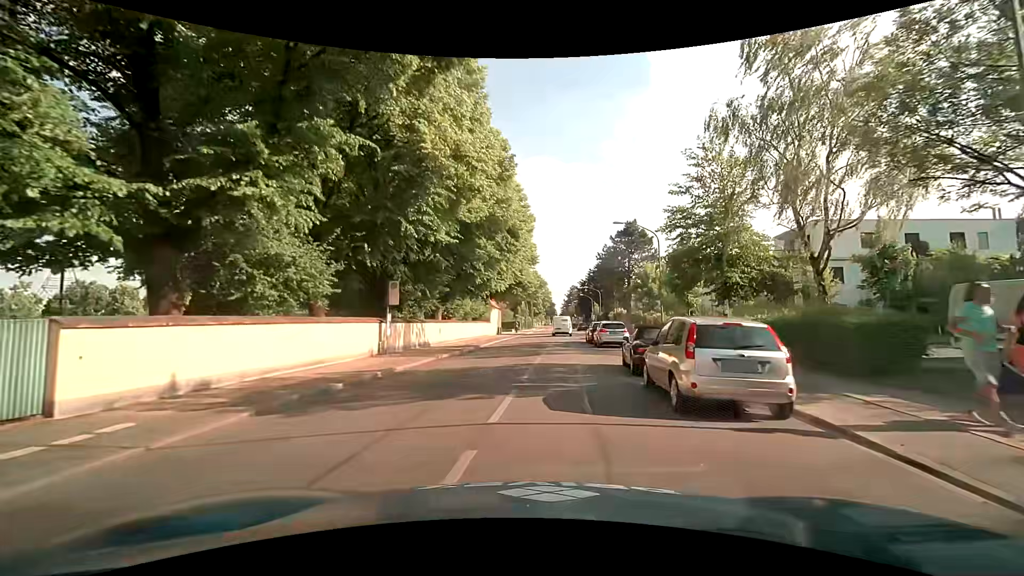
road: secondary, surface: asphalt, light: Day
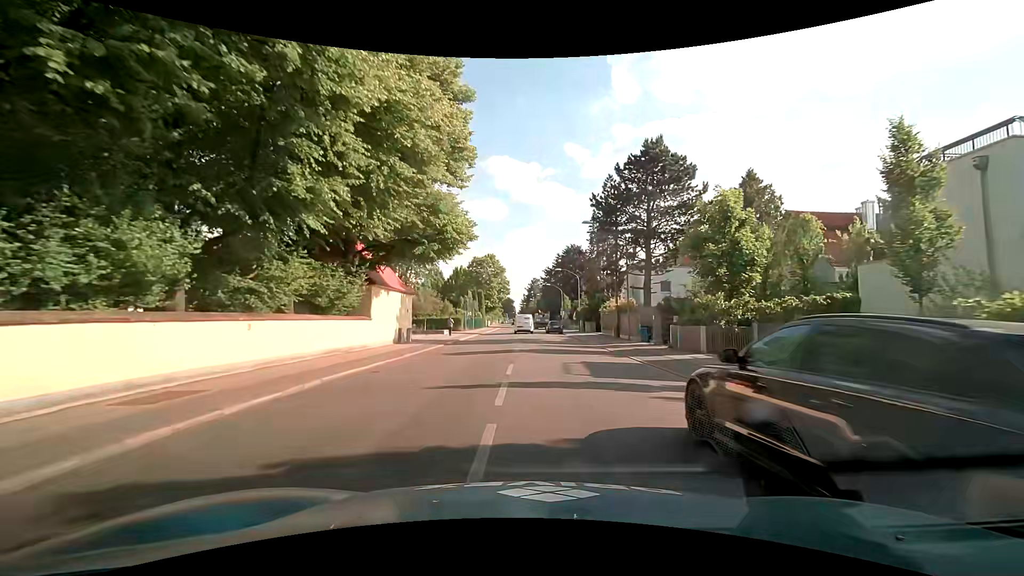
(+1.5, +30.5) m; +6°
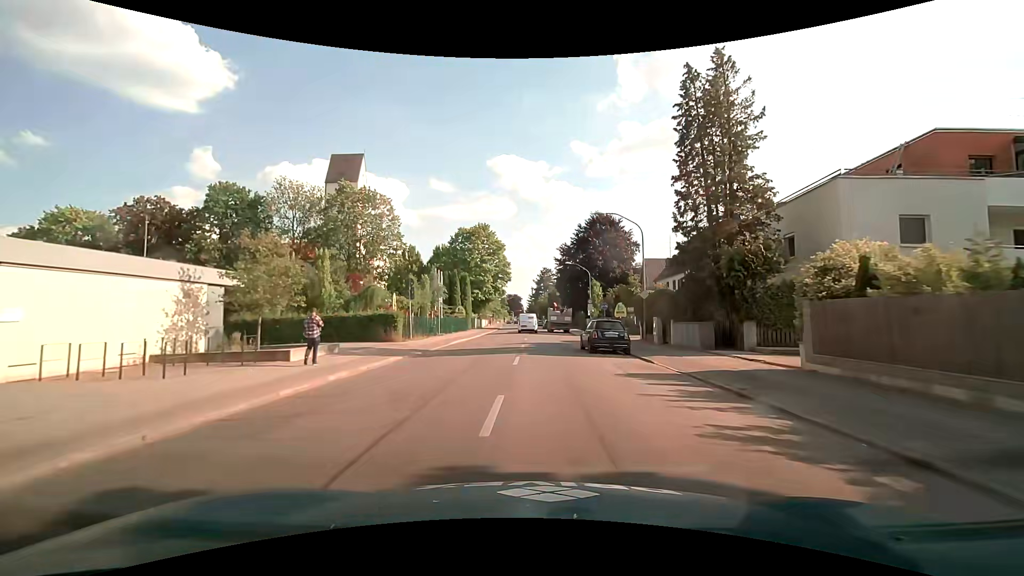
(-0.6, +33.8) m; -2°
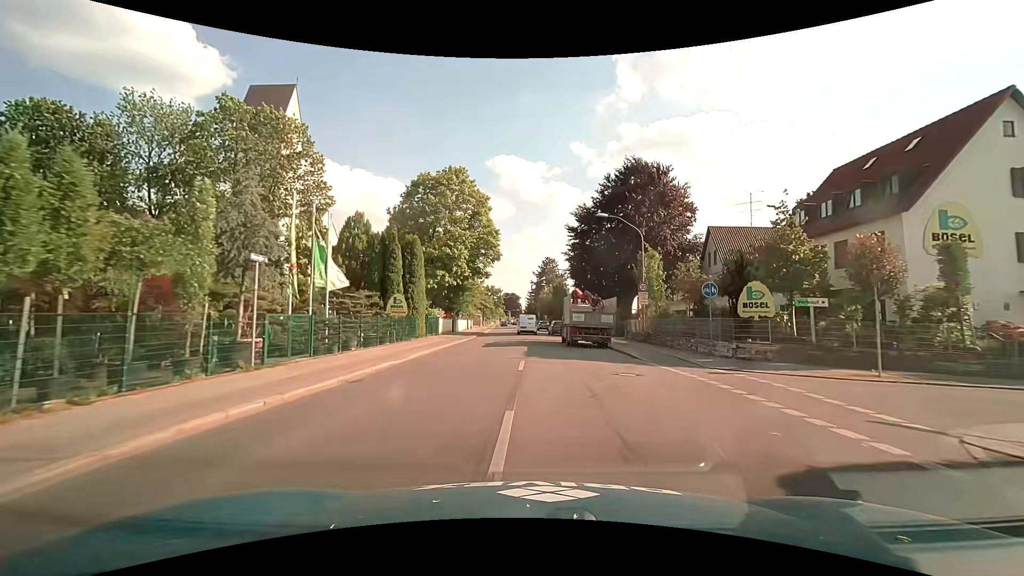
(+0.2, +28.3) m; +1°
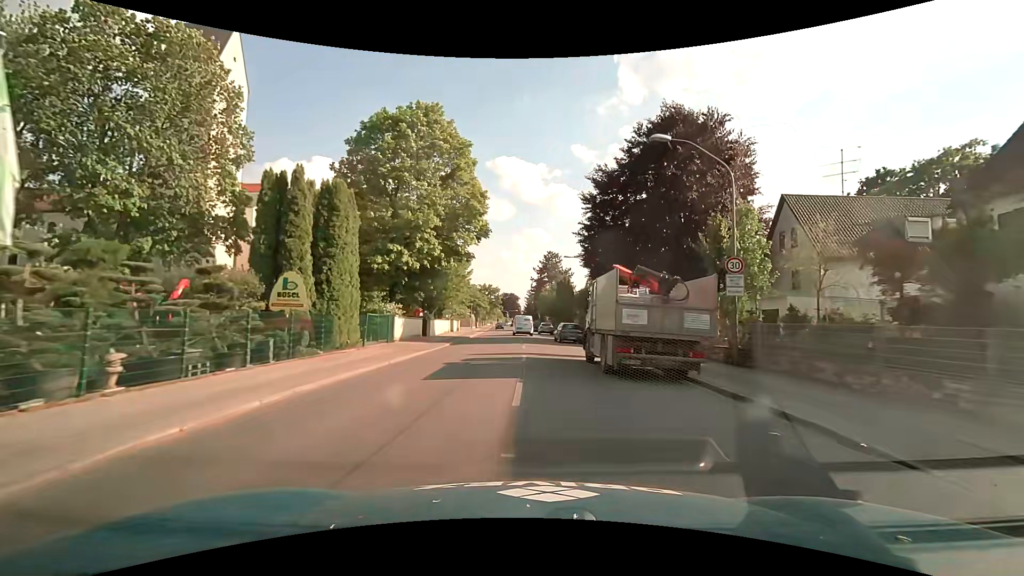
(-0.1, +14.3) m; 0°
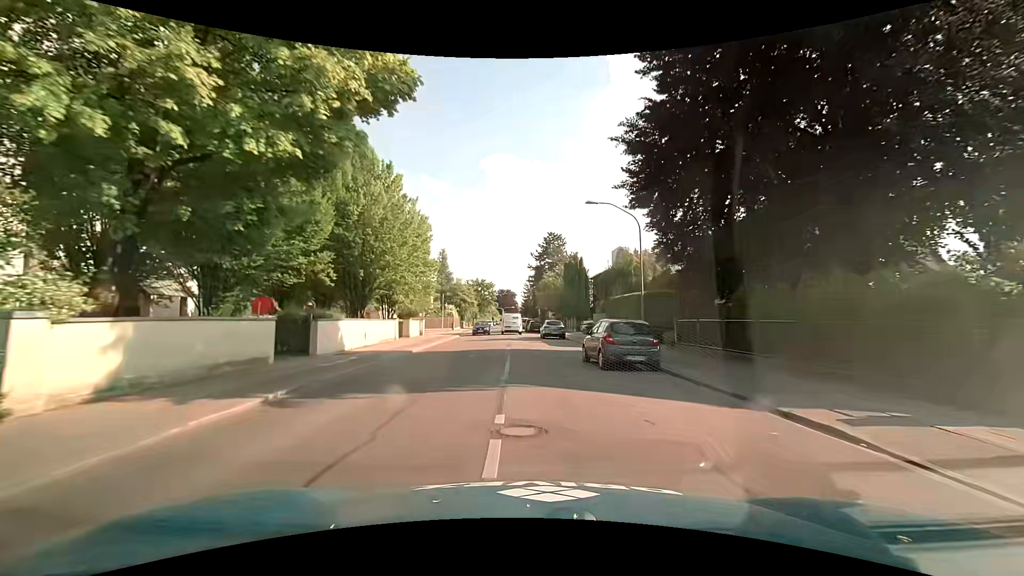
(0.0, +21.9) m; 0°
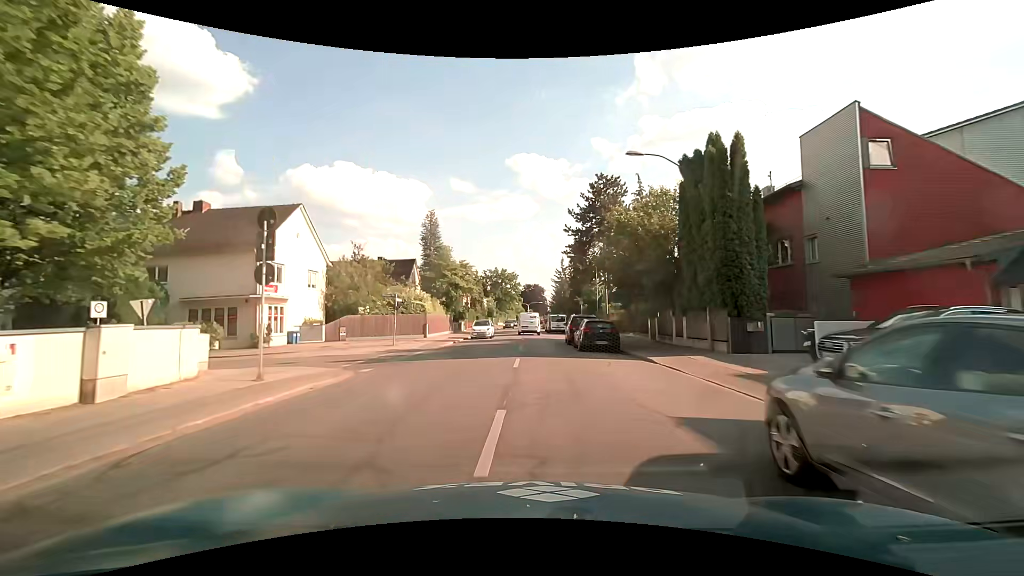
(-1.0, +36.3) m; -3°
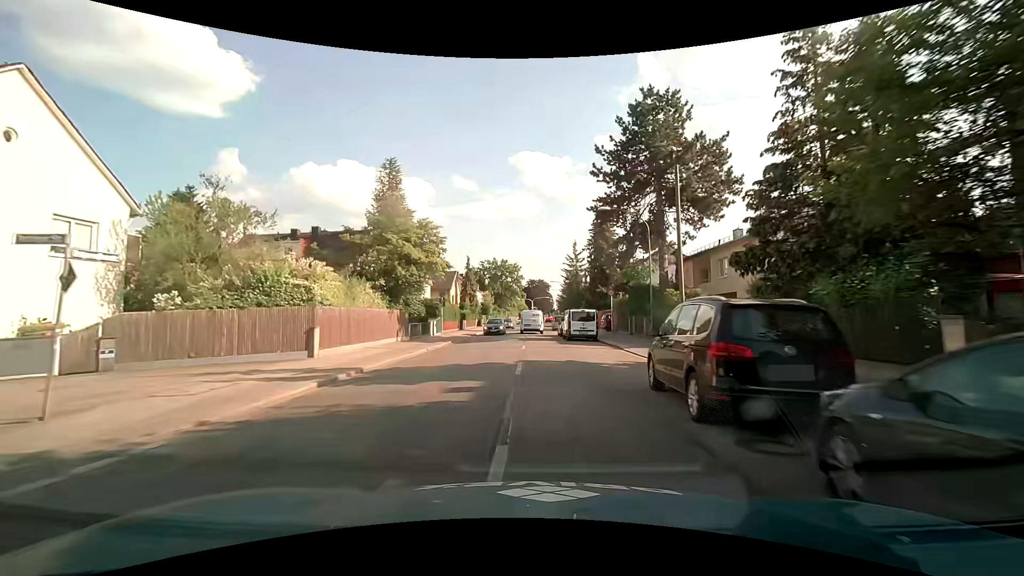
(-0.1, +21.1) m; -1°
(0, +10) (0, +20) (0, +30) (0, +40) (+1, +50) (+1, +60) (+1, +70) (+2, +80) (+3, +90) (+3, +100) m
